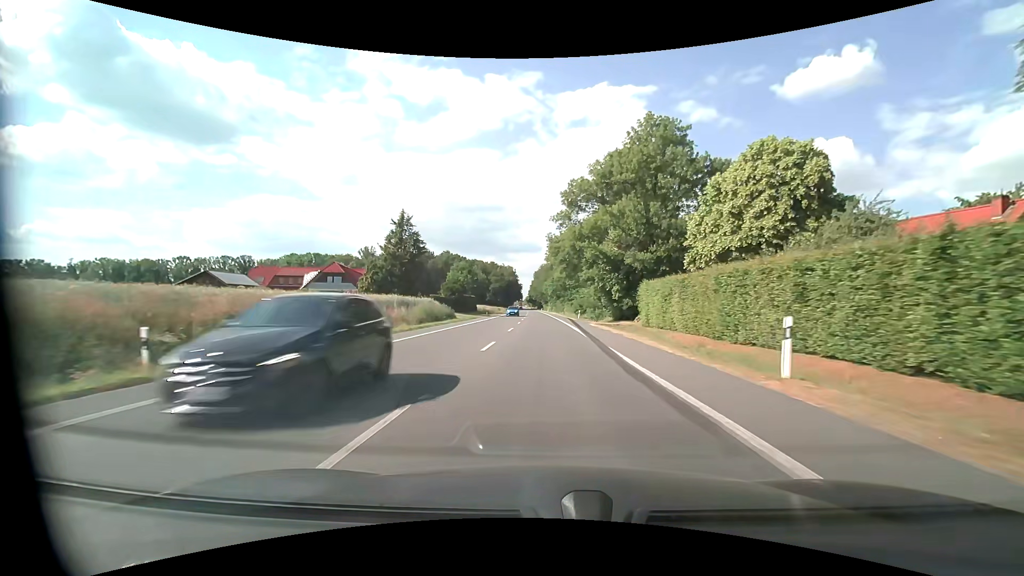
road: primary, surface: asphalt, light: Day
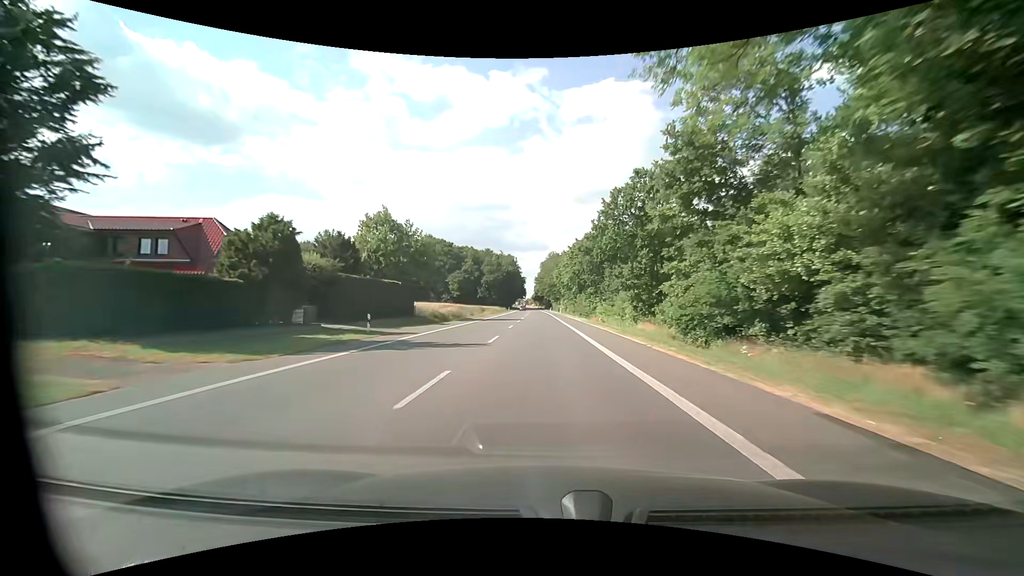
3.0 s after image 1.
(-0.6, +57.1) m; -1°
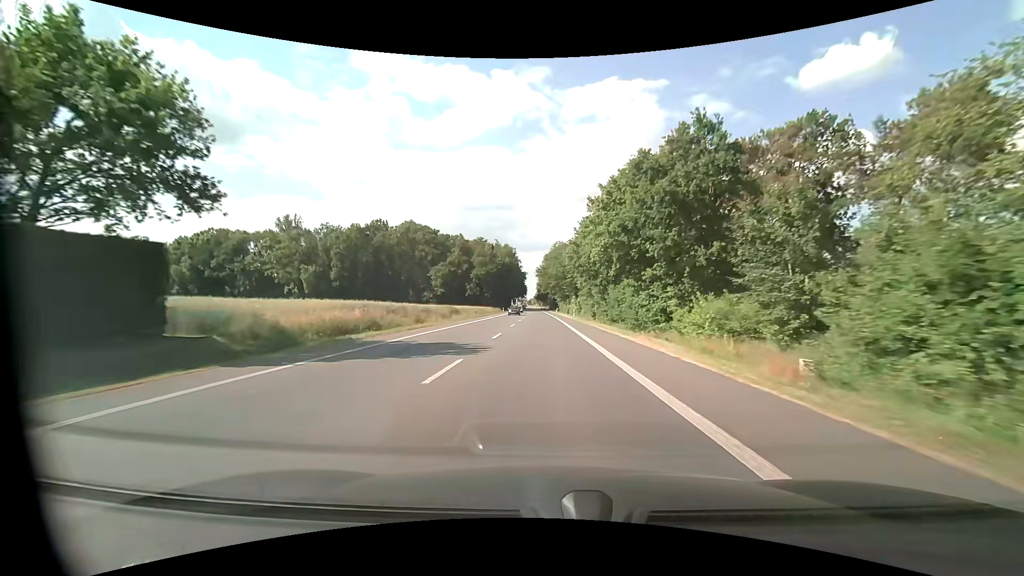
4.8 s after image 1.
(-0.4, +34.4) m; -1°
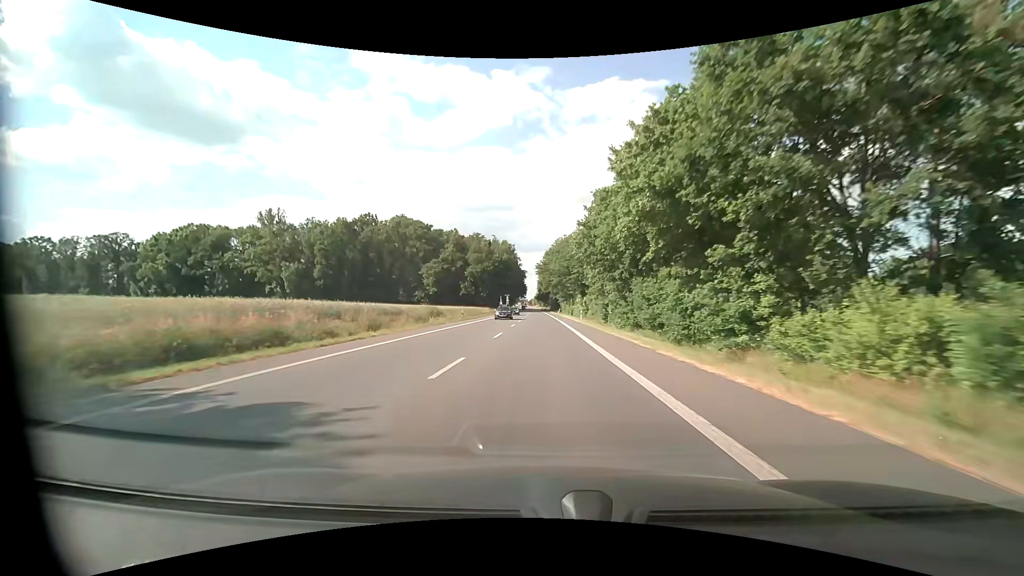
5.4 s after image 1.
(0.0, +11.5) m; 0°
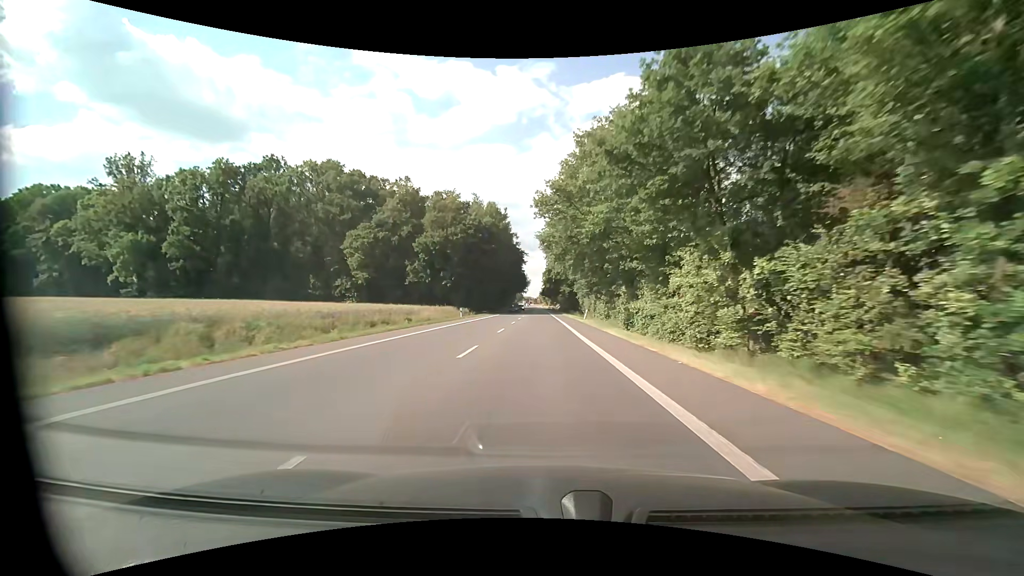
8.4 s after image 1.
(-0.4, +57.3) m; -1°
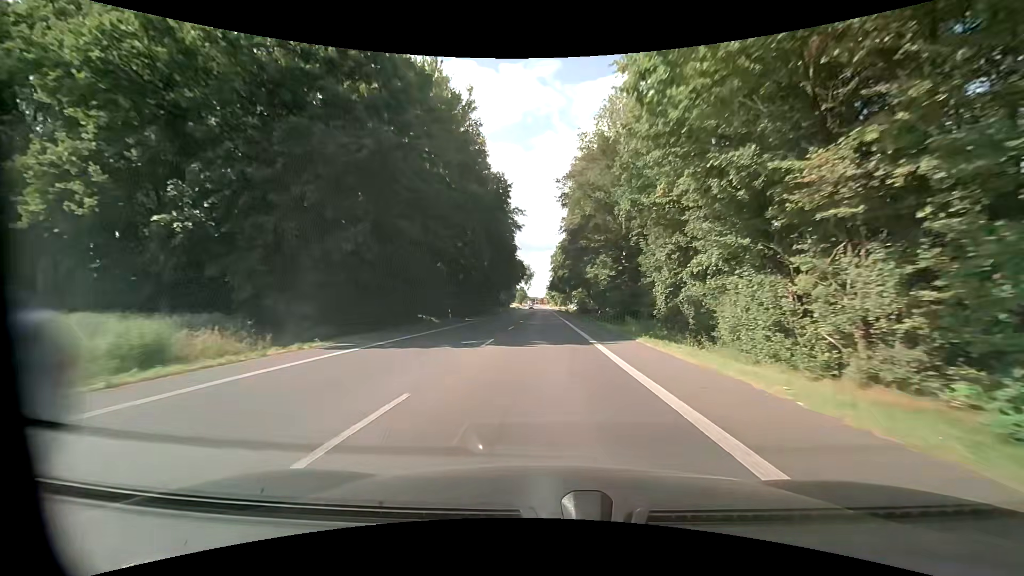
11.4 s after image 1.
(-0.5, +57.4) m; -1°
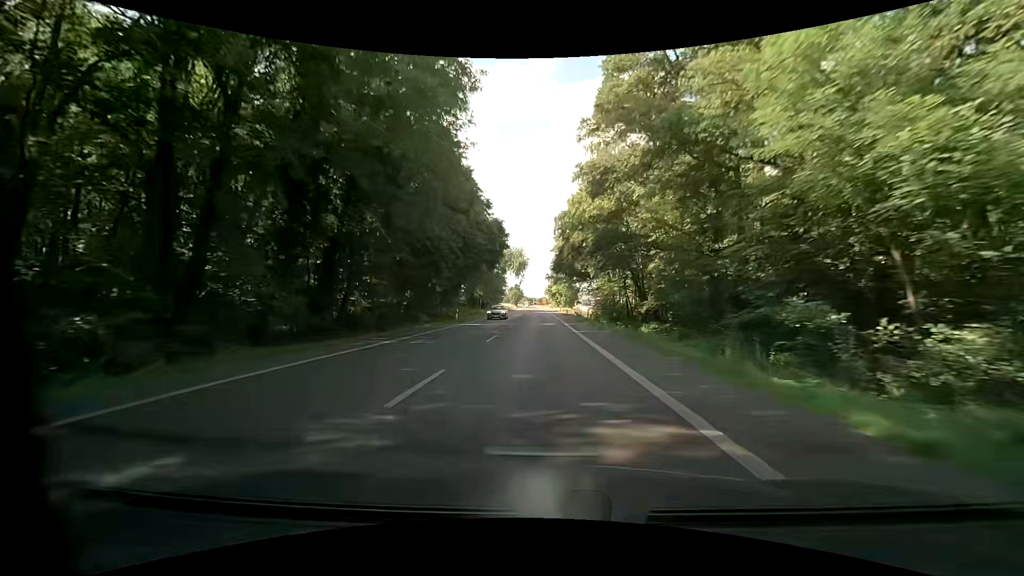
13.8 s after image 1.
(0.0, +45.9) m; 0°
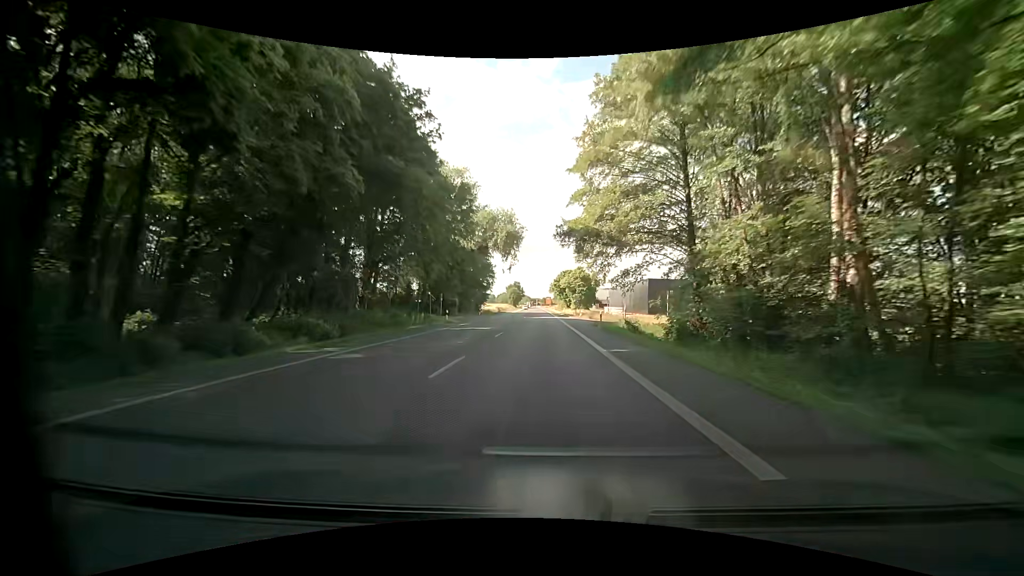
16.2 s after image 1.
(0.0, +45.9) m; -1°
(0, +10) (0, +20) (0, +30) (0, +40) (0, +50) (0, +60) (0, +70) (0, +80) (0, +90) (0, +100) m
